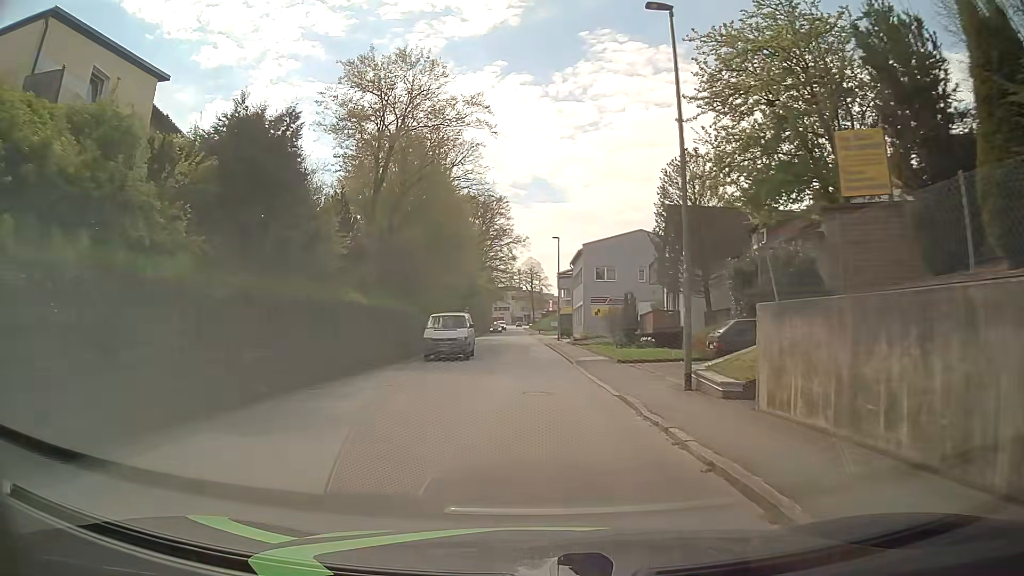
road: tertiary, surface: asphalt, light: Day
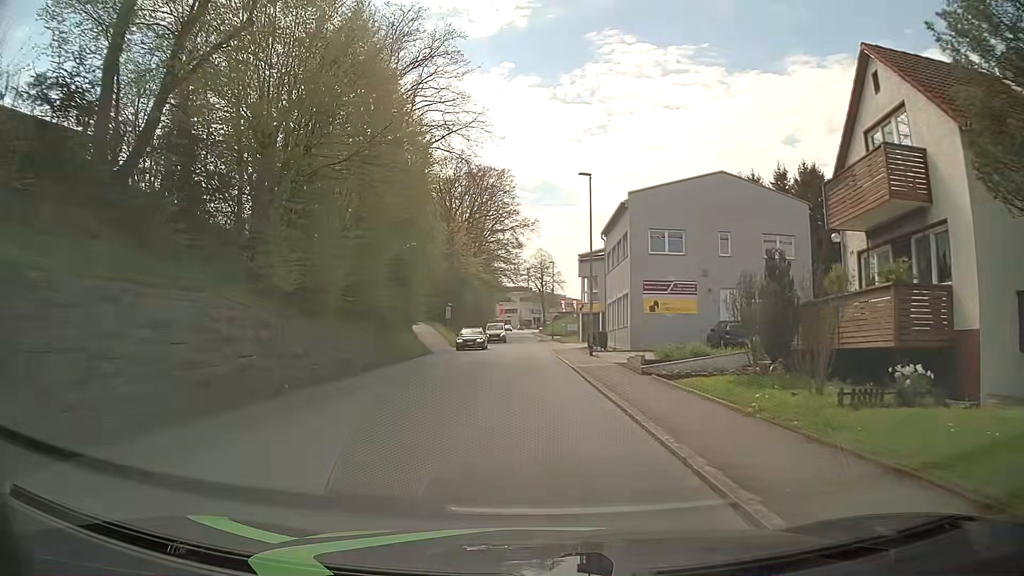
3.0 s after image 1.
(-0.3, +23.9) m; -1°
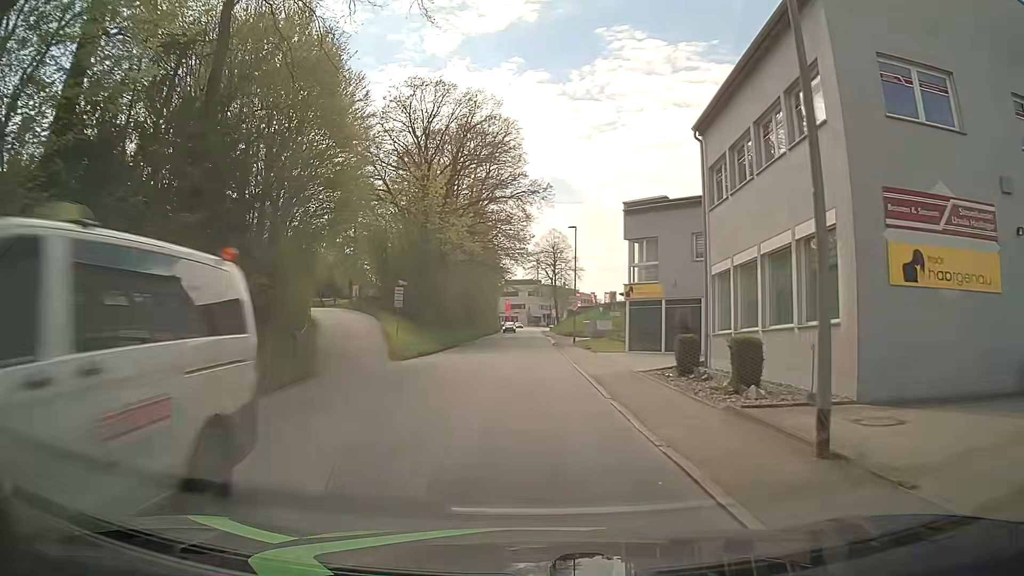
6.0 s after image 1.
(-0.3, +23.9) m; -1°
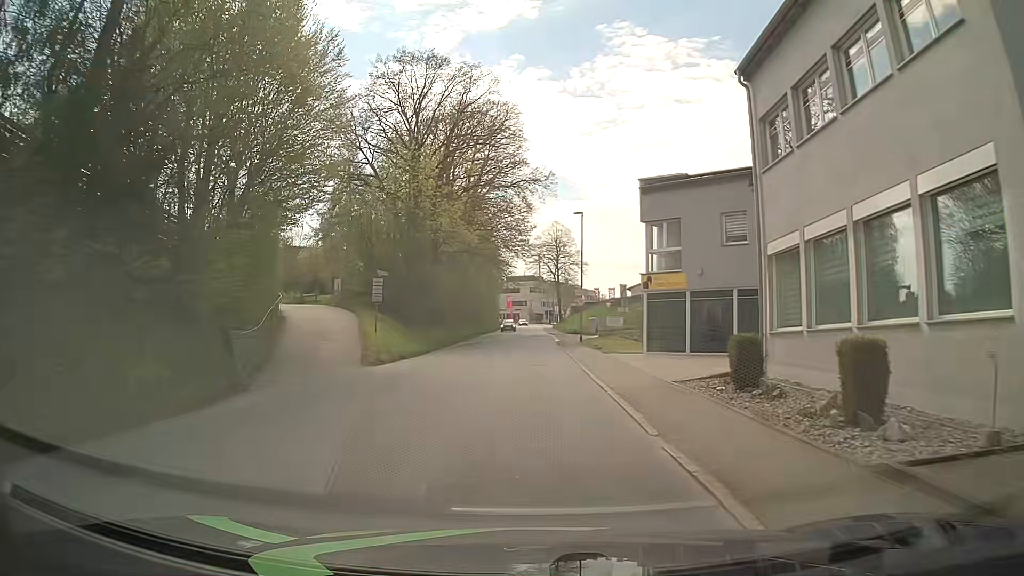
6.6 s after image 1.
(0.0, +4.8) m; 0°
